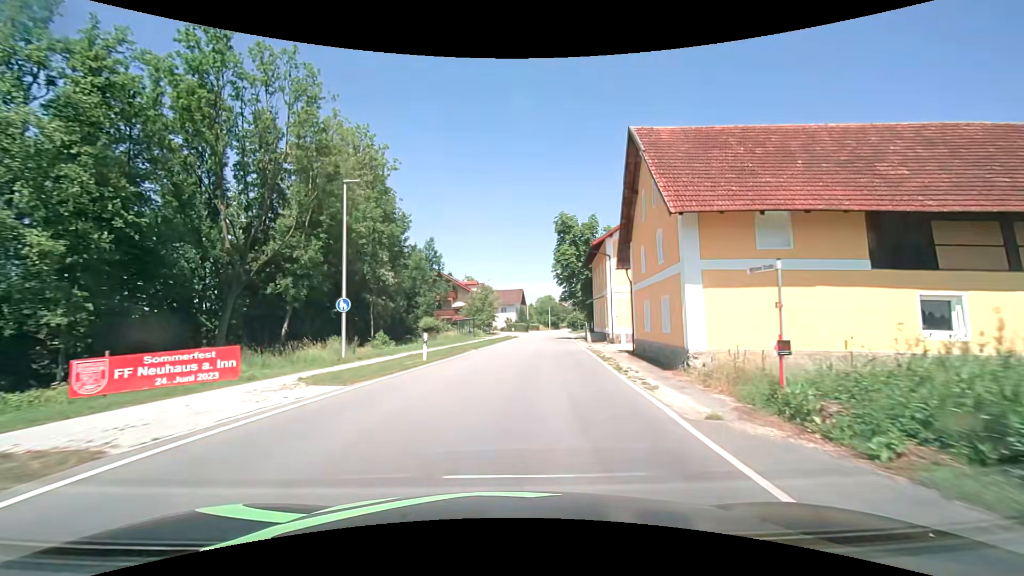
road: secondary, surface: asphalt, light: Day
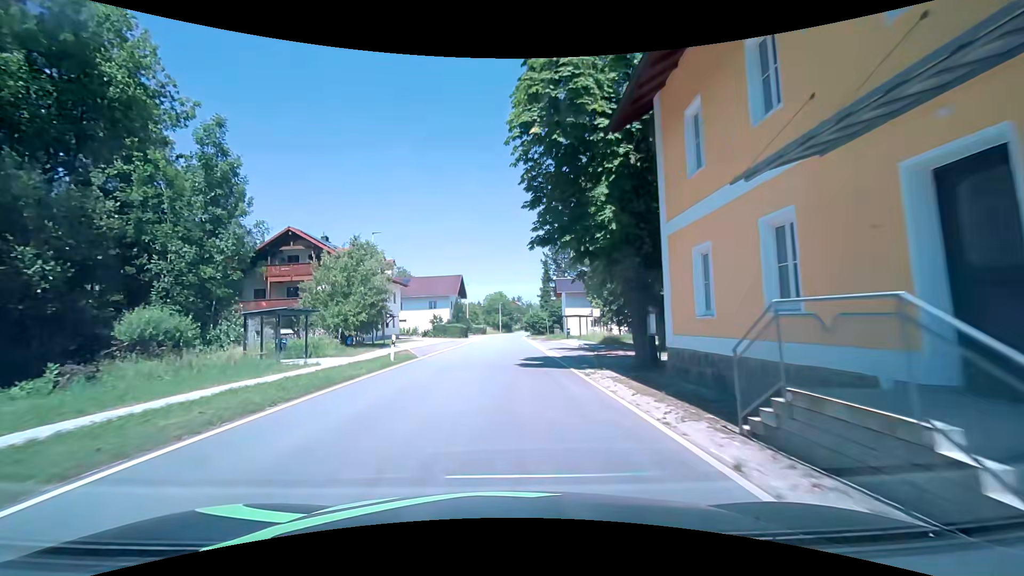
(+3.2, +38.1) m; +6°
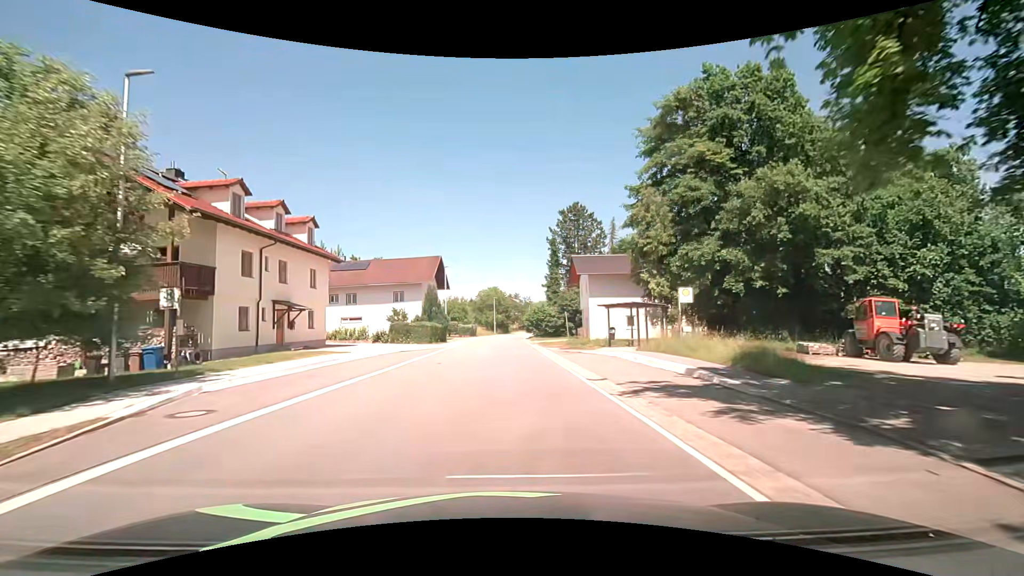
(+0.1, +23.0) m; 0°
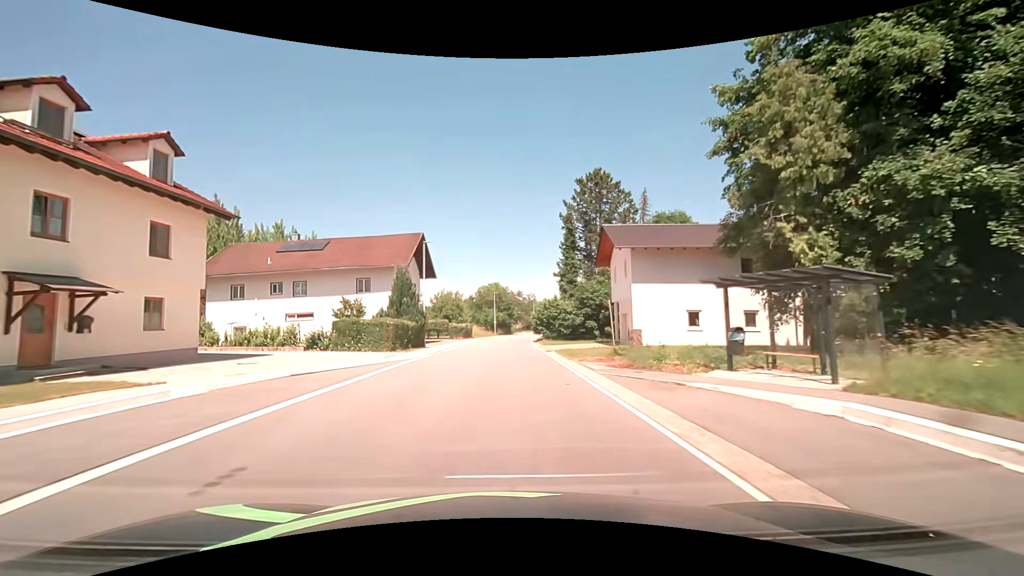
(+0.1, +15.3) m; 0°
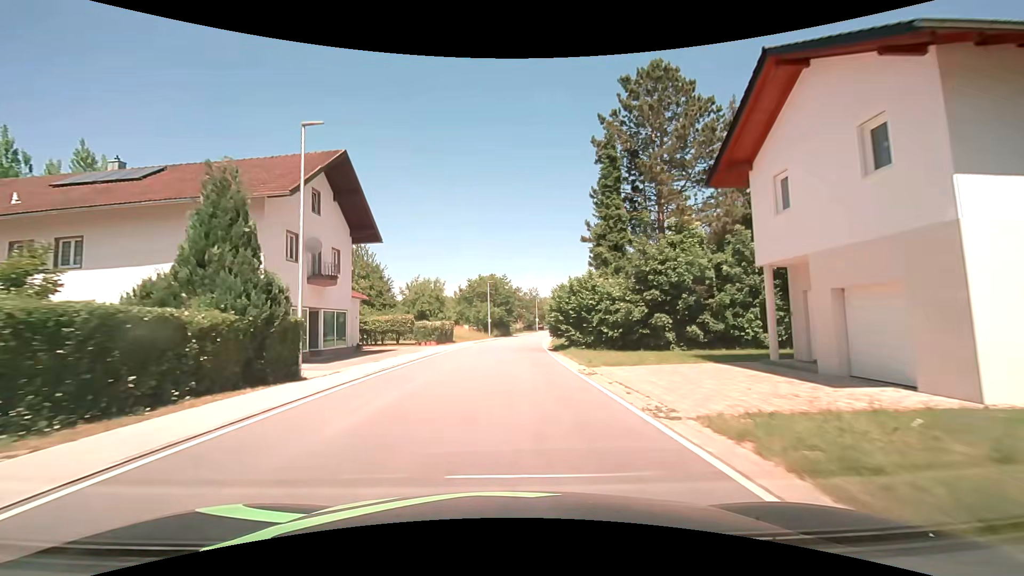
(0.0, +23.0) m; 0°
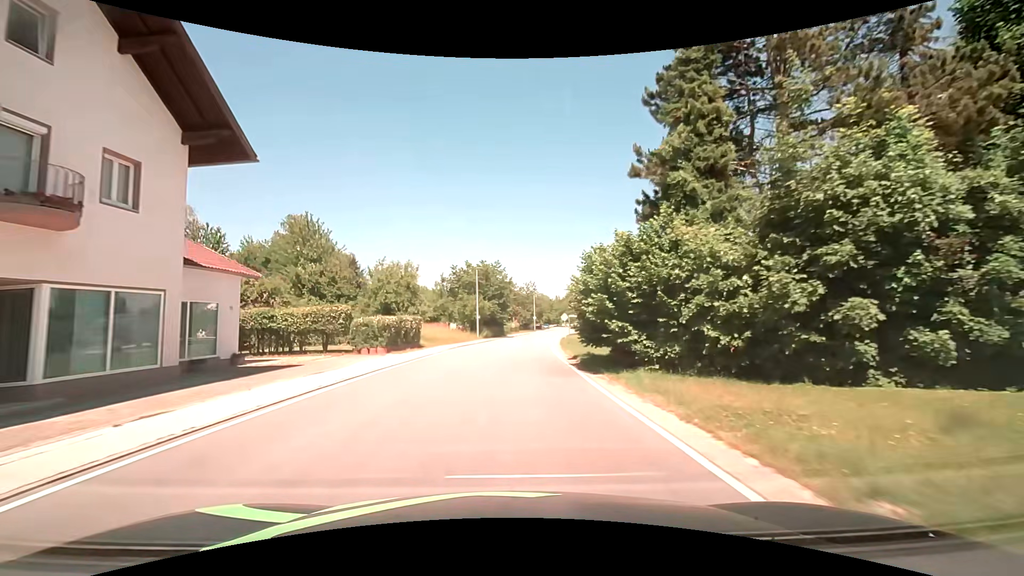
(+0.1, +15.3) m; +1°
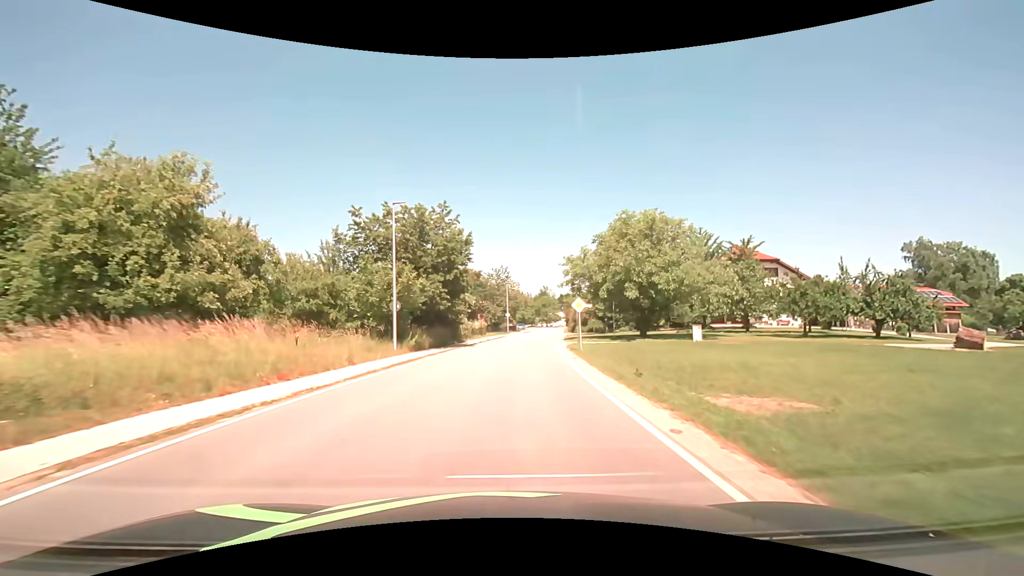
(+0.7, +30.5) m; +3°
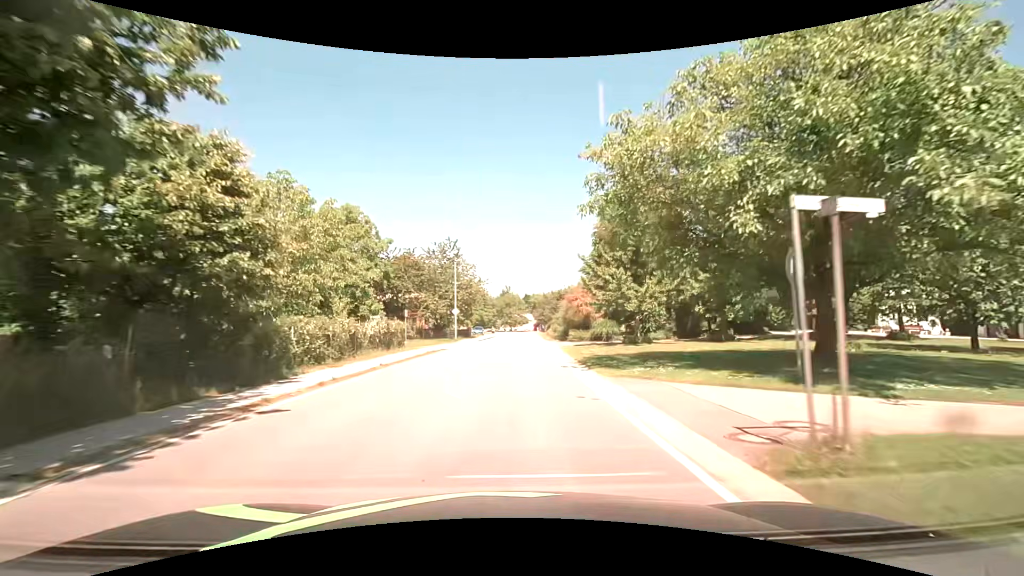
(+1.2, +30.3) m; +5°
(0, +10) (0, +20) (+1, +30) (+1, +40) (+2, +50) (+2, +60) (+3, +70) (+3, +80) (+3, +90) (+3, +100) m
